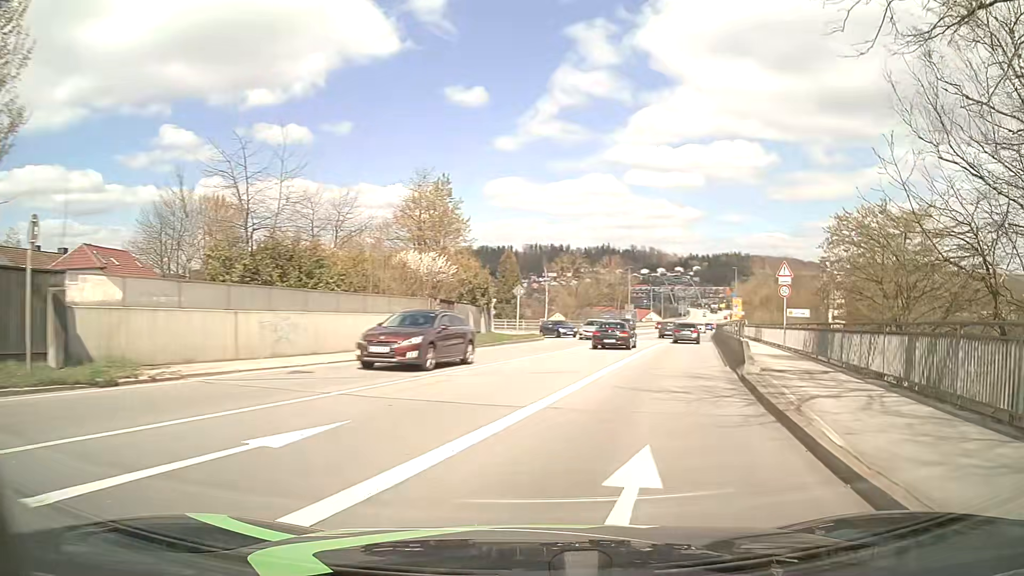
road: primary_link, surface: asphalt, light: Day
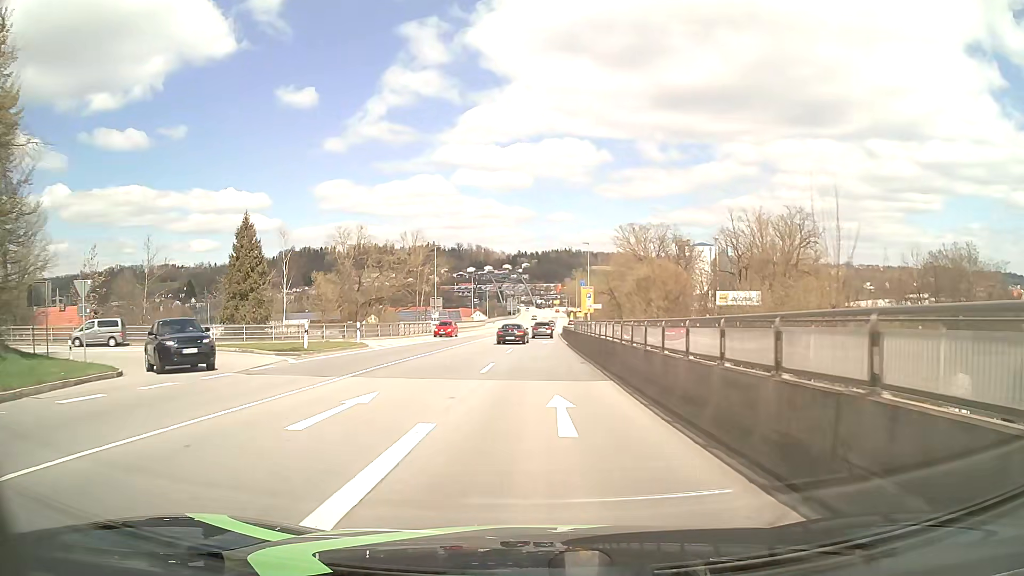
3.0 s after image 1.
(+7.6, +33.3) m; +16°
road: primary
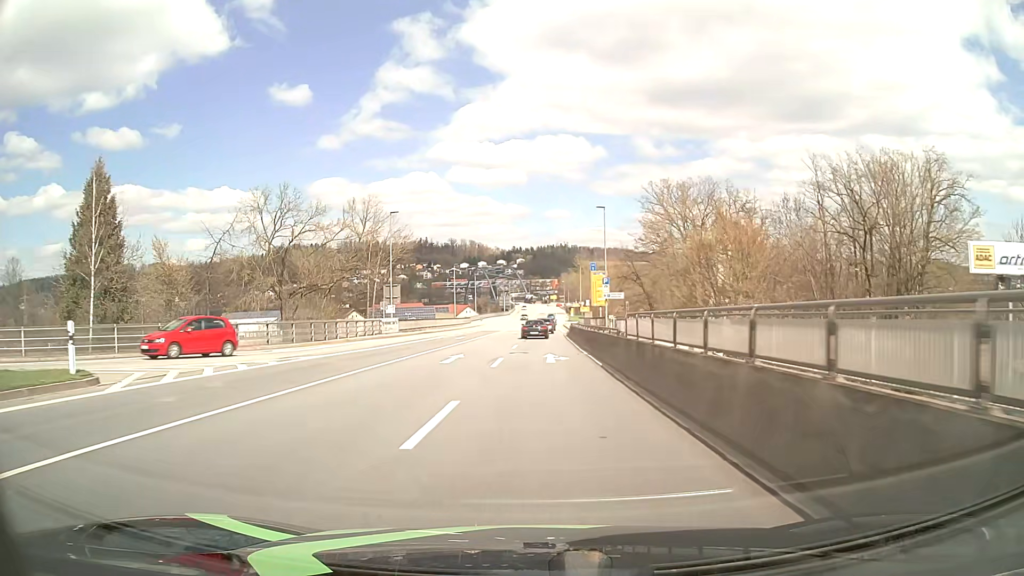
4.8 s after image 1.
(-0.1, +23.6) m; 0°
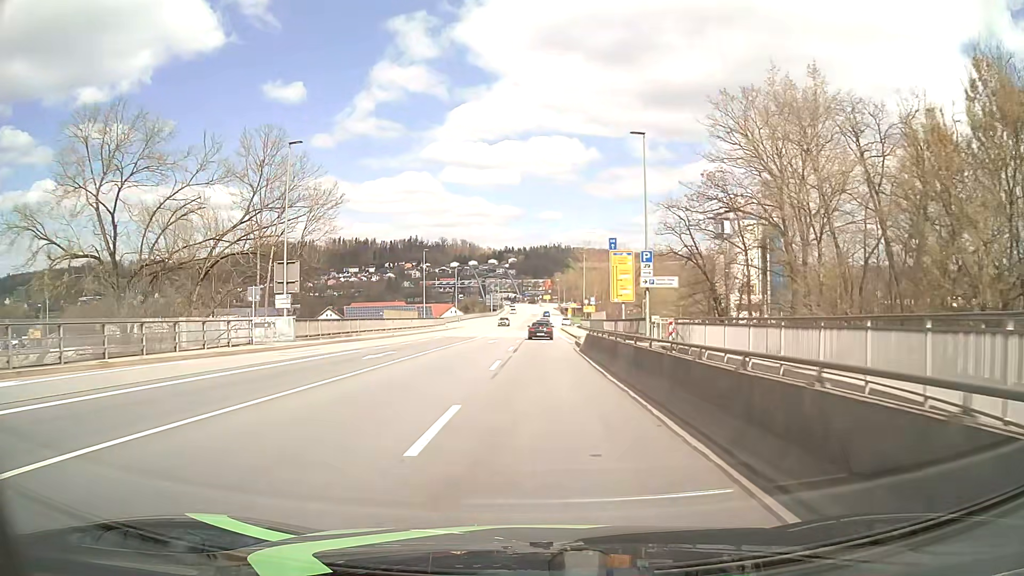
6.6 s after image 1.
(+0.1, +24.1) m; 0°
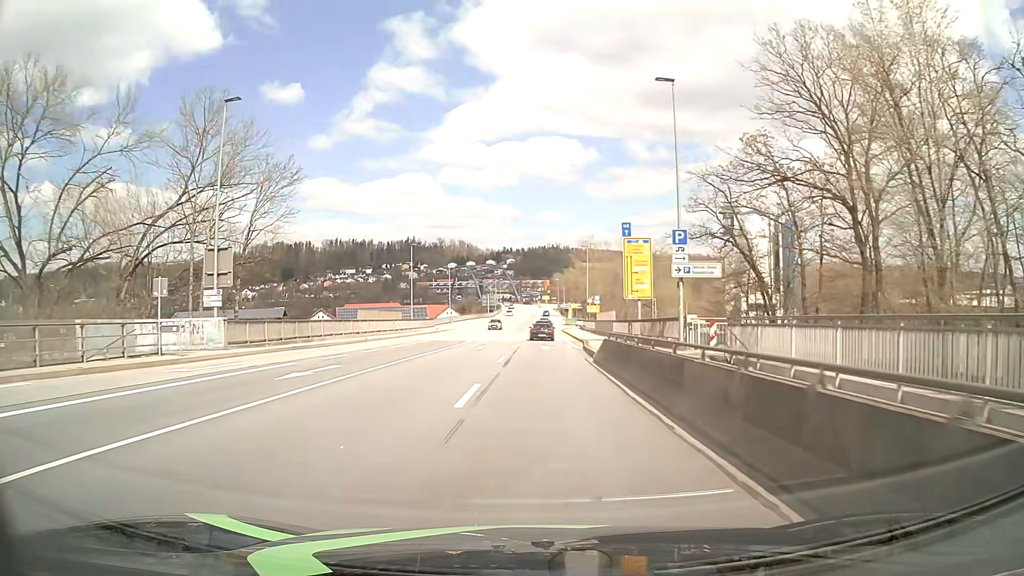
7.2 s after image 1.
(0.0, +8.1) m; 0°
